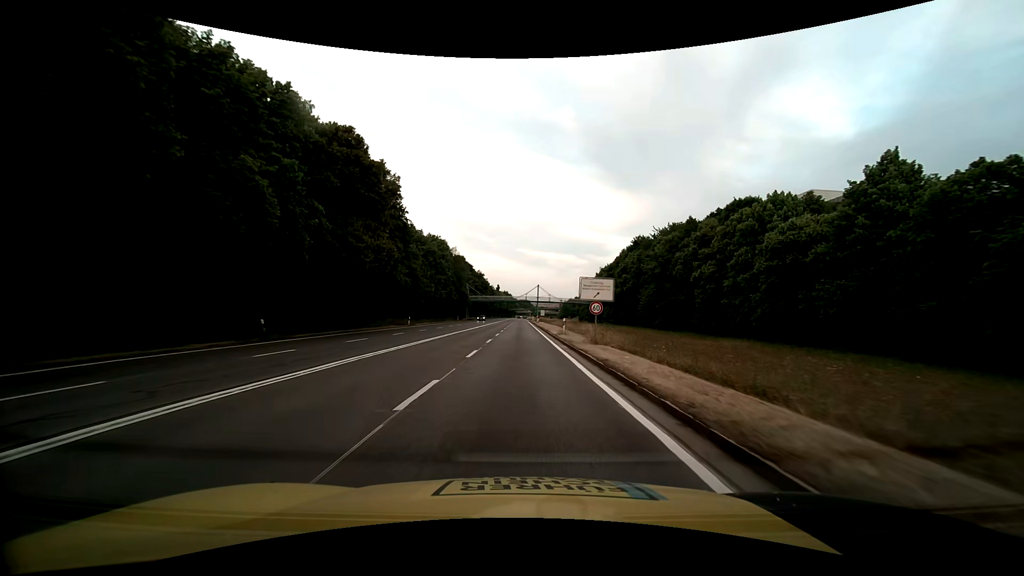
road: trunk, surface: asphalt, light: Day
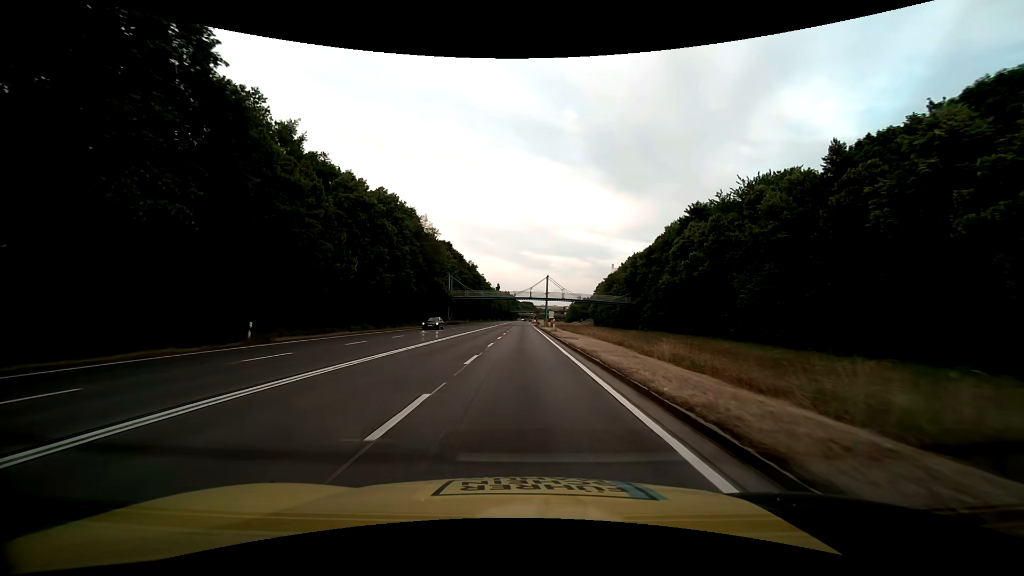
(-0.1, +37.6) m; 0°
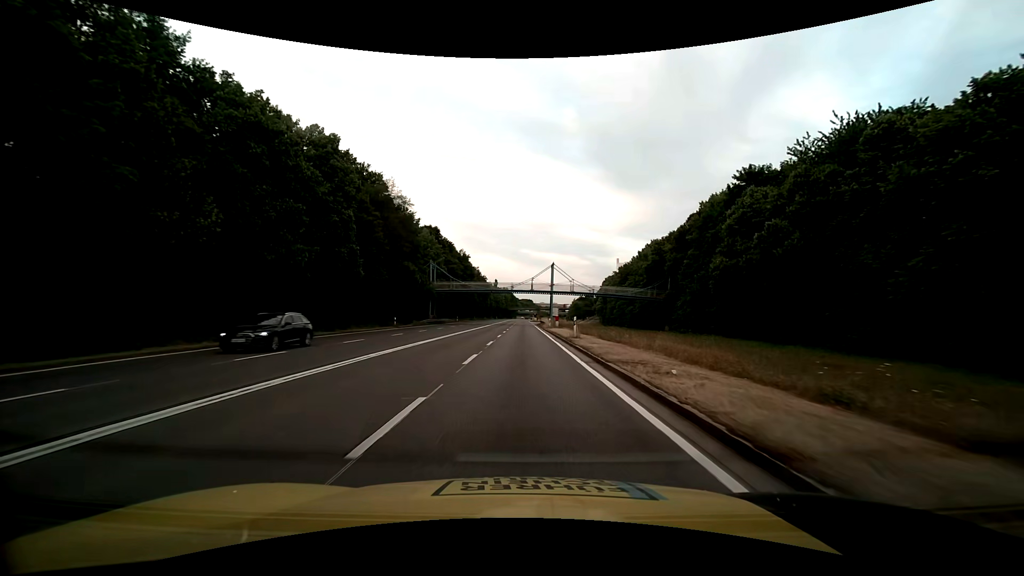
(0.0, +18.8) m; 0°
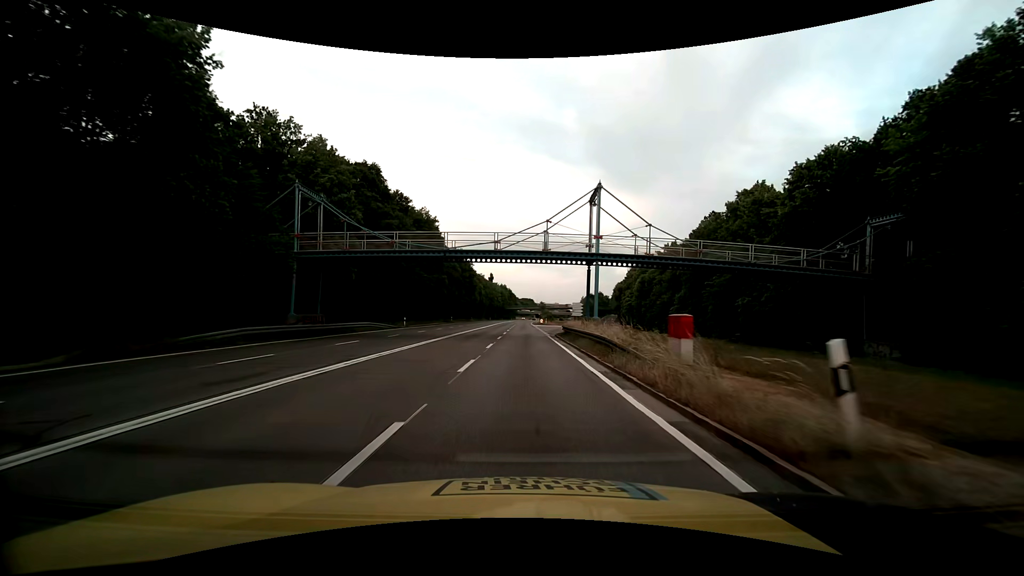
(+0.1, +47.1) m; 0°
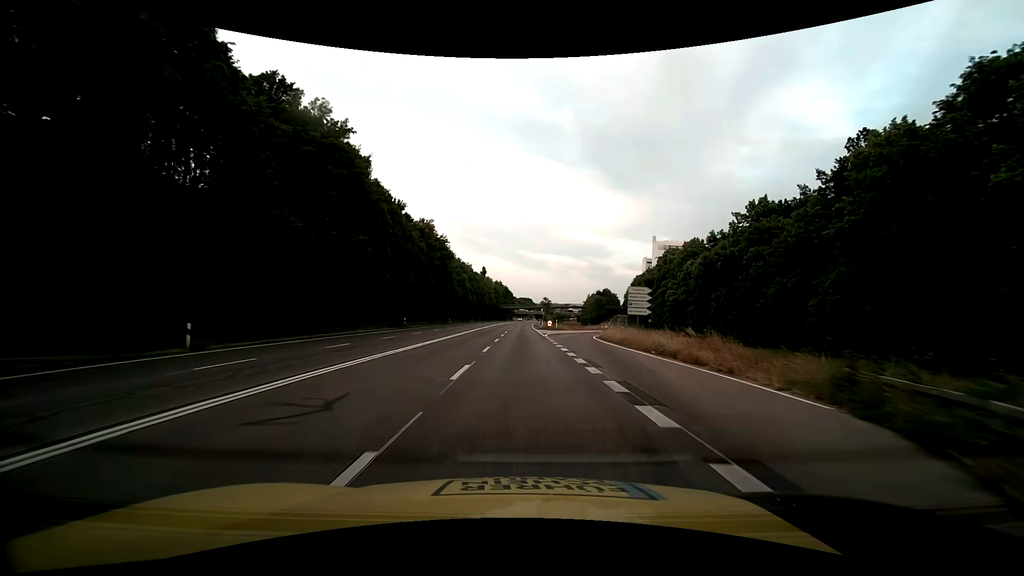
(0.0, +37.7) m; 0°
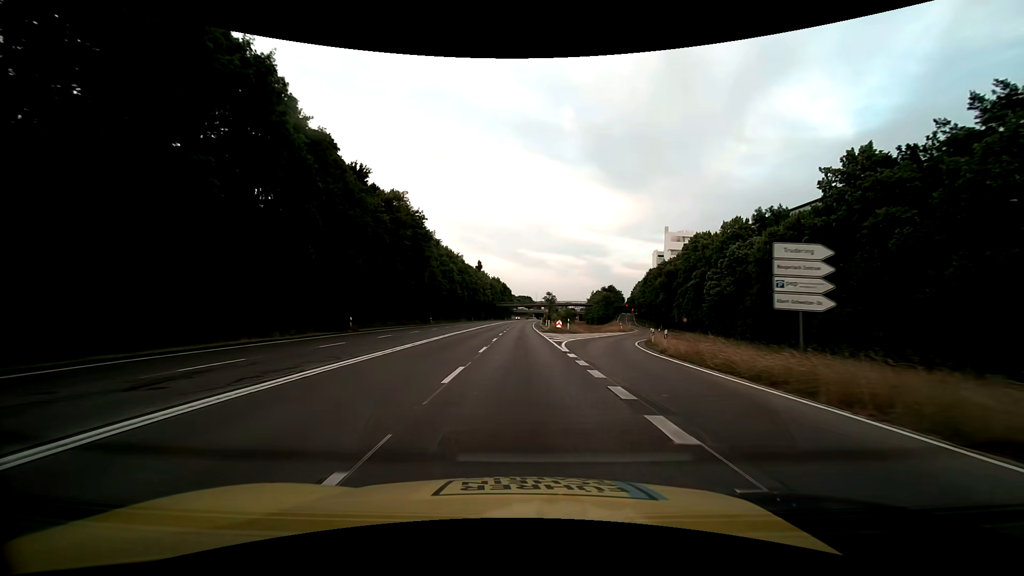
(0.0, +18.9) m; 0°
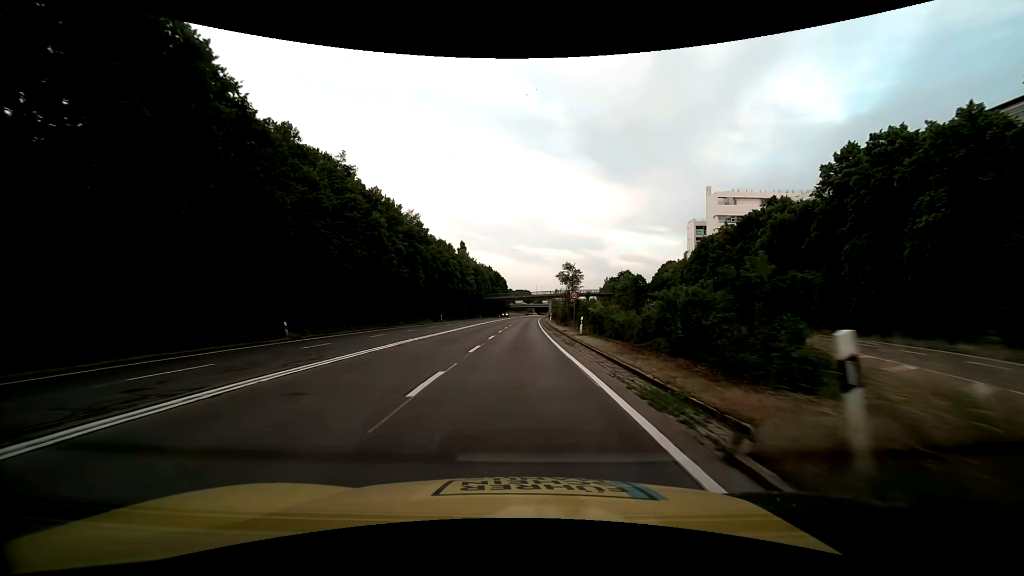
(+0.2, +47.3) m; 0°
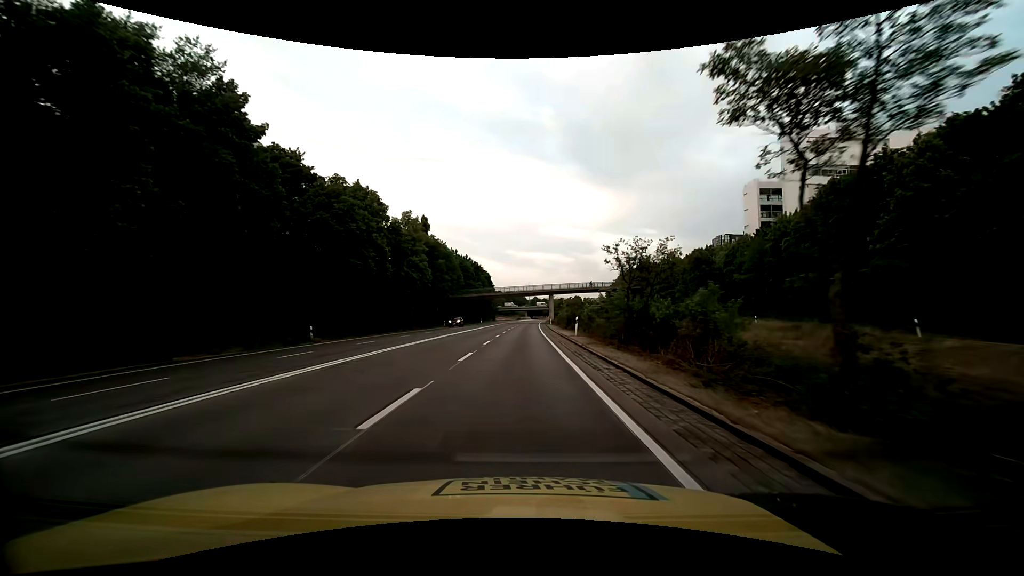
(+0.5, +47.4) m; +1°
(0, +10) (0, +20) (0, +30) (0, +40) (0, +50) (+1, +60) (+1, +70) (+1, +80) (+1, +90) (+2, +100) m
